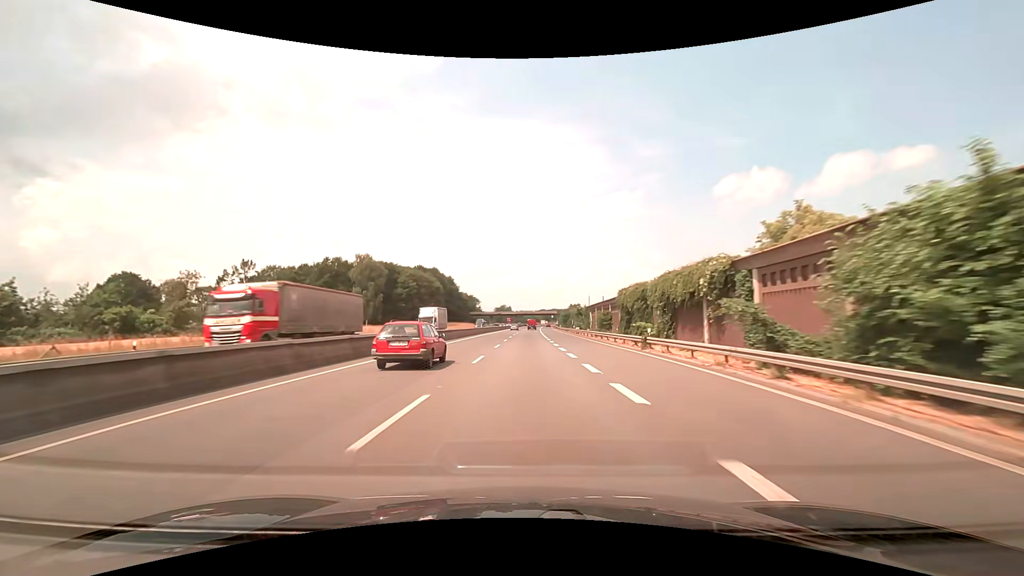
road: trunk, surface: asphalt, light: Day
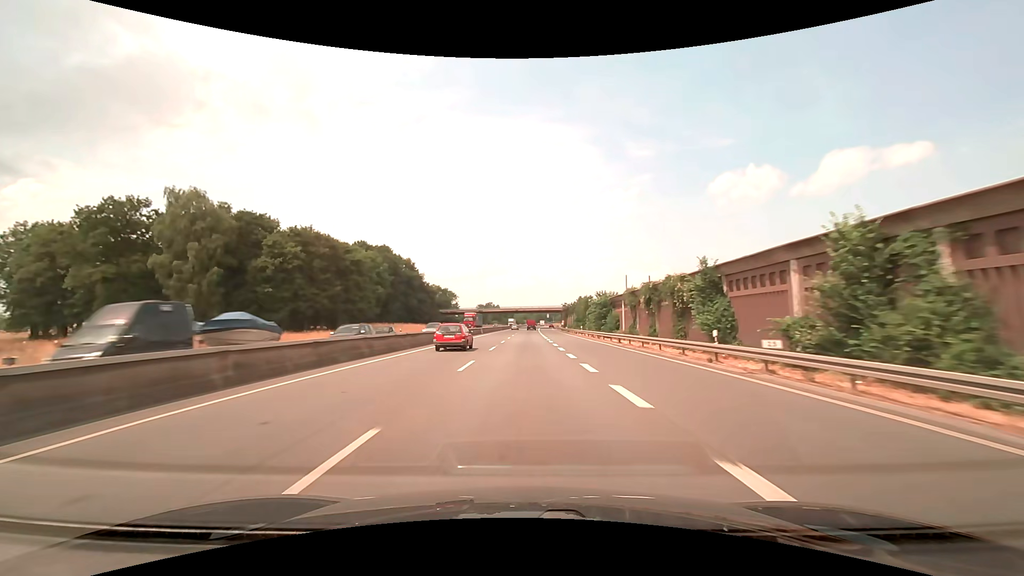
(+0.5, +63.2) m; +1°
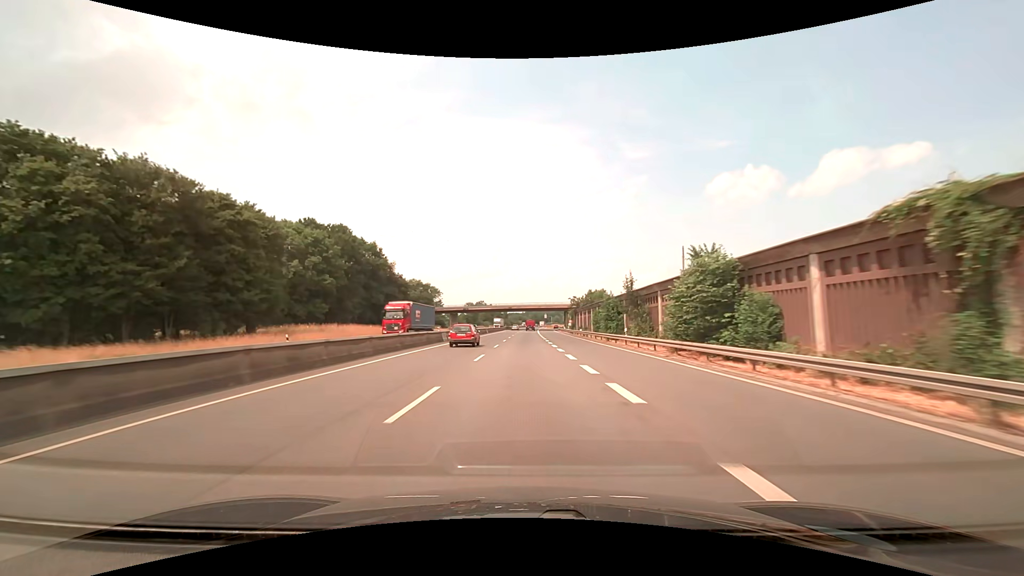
(+0.1, +31.6) m; +1°
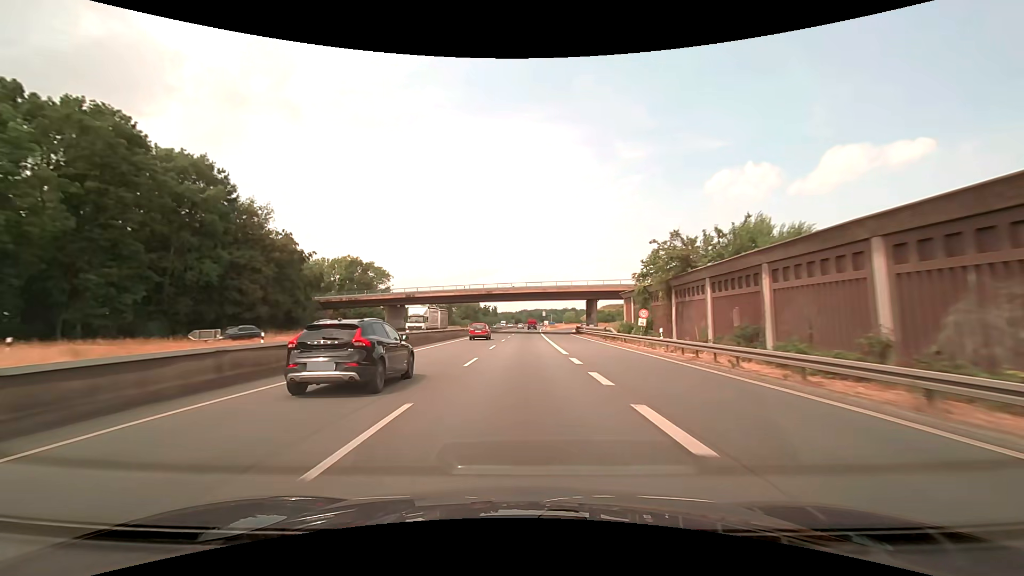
(+0.4, +63.1) m; +1°
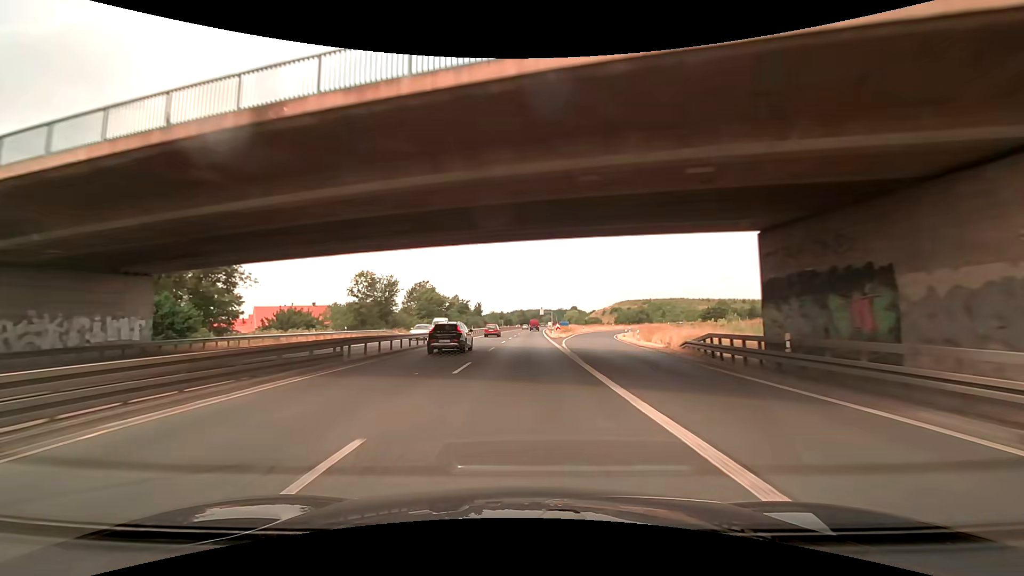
(+0.5, +63.2) m; +1°
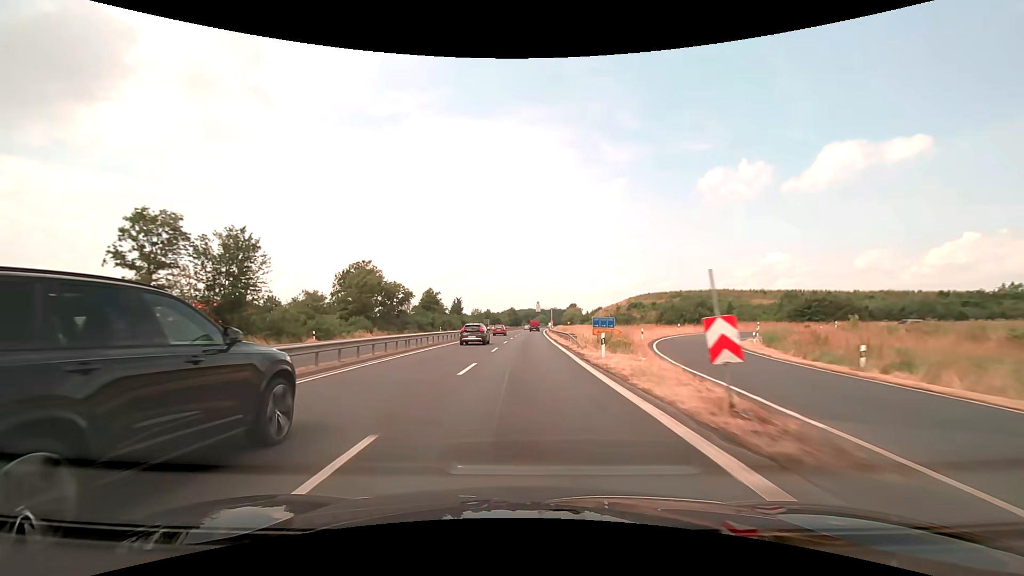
(+0.2, +47.3) m; +1°
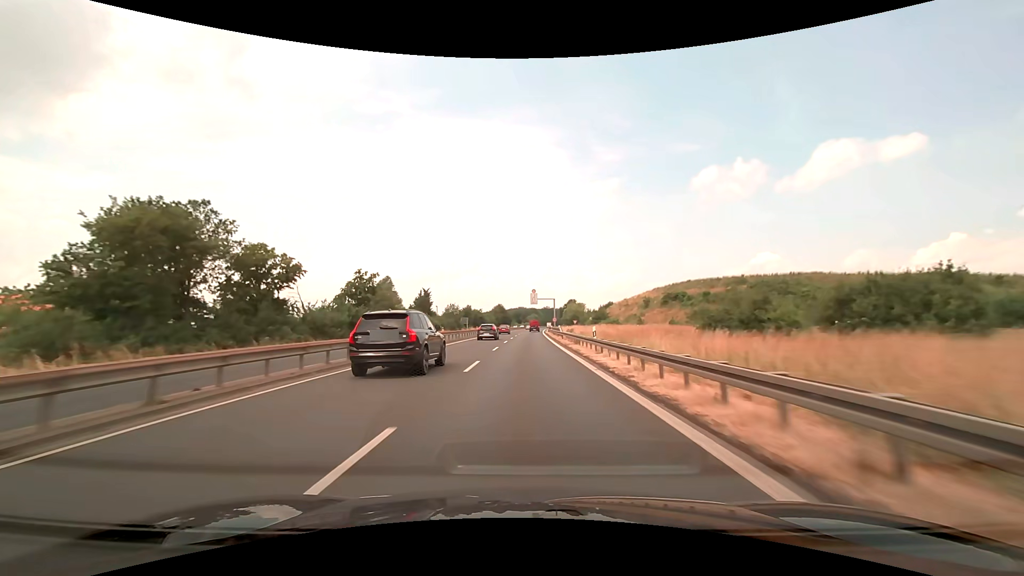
(+0.4, +47.4) m; +1°
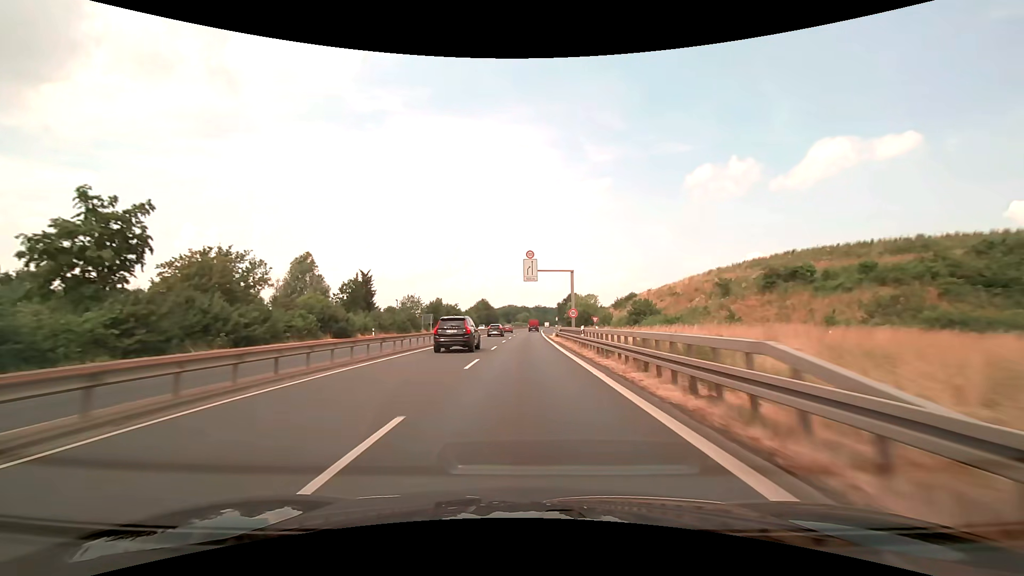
(+0.4, +47.4) m; +1°
(0, +10) (0, +20) (0, +30) (0, +40) (0, +50) (+1, +60) (+1, +70) (+1, +80) (+1, +90) (+2, +100) m
